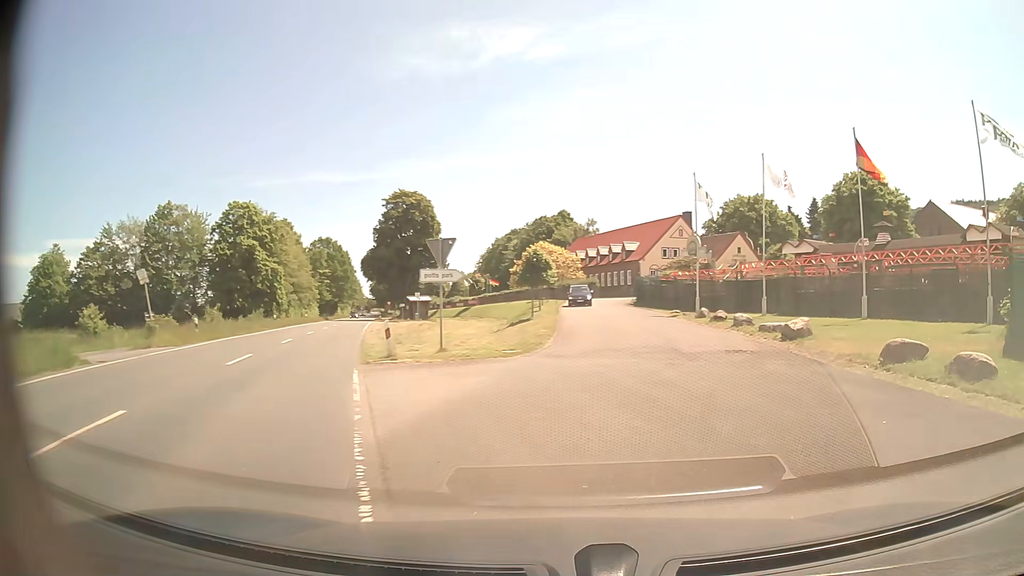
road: secondary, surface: asphalt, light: Day
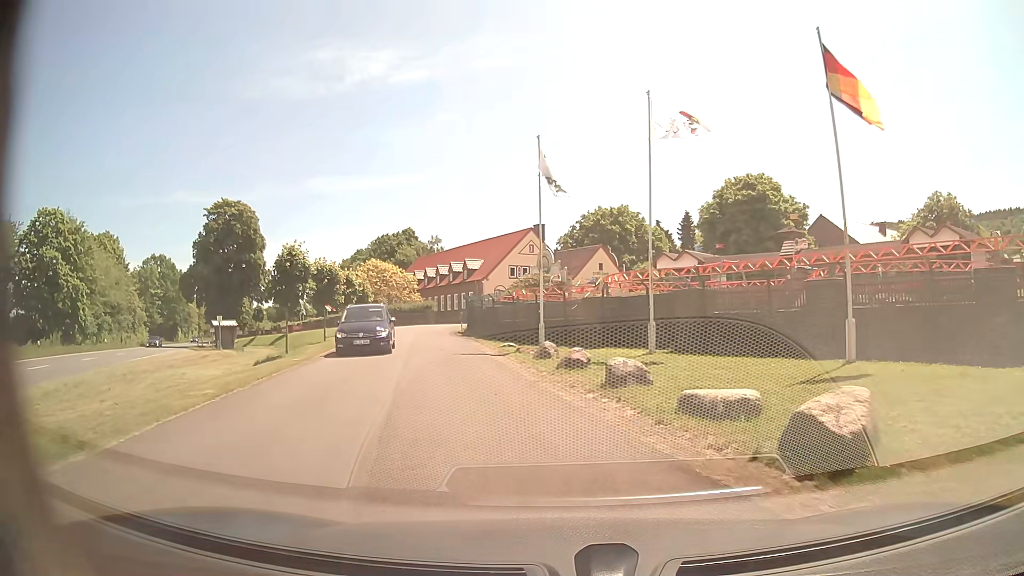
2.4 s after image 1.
(+3.0, +13.1) m; +11°
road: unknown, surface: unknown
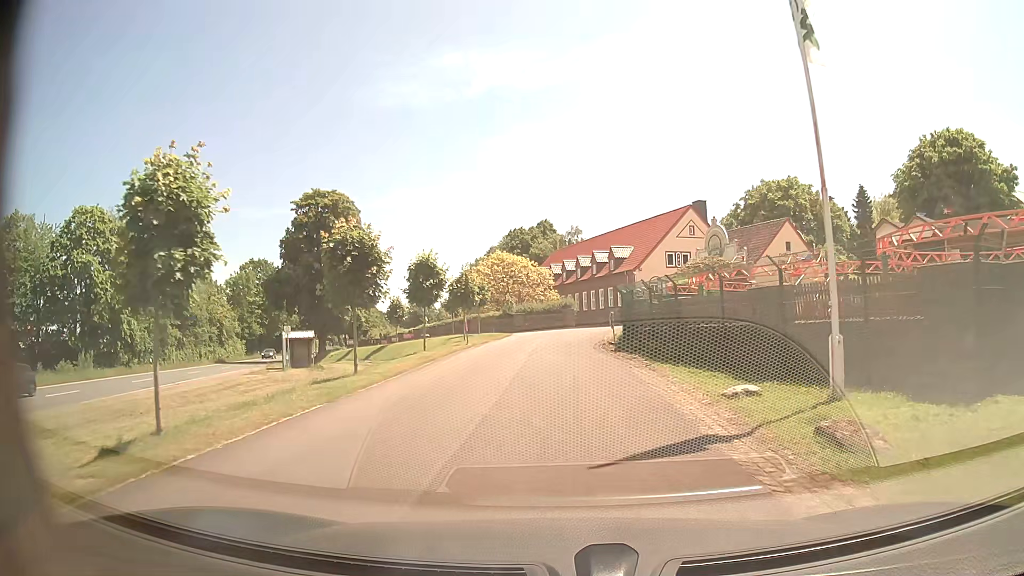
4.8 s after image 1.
(-1.5, +15.6) m; -11°
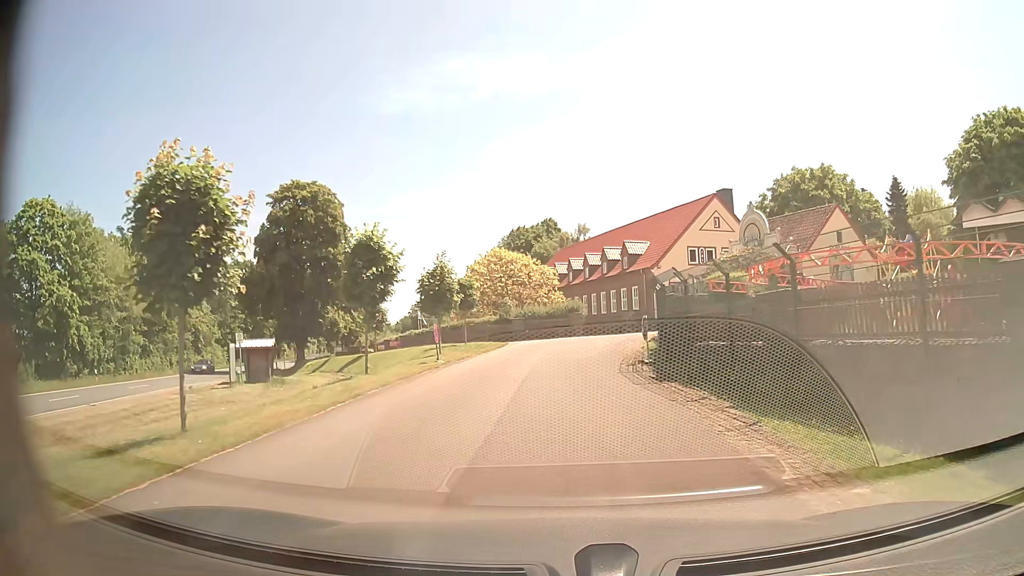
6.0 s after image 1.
(0.0, +8.8) m; 0°
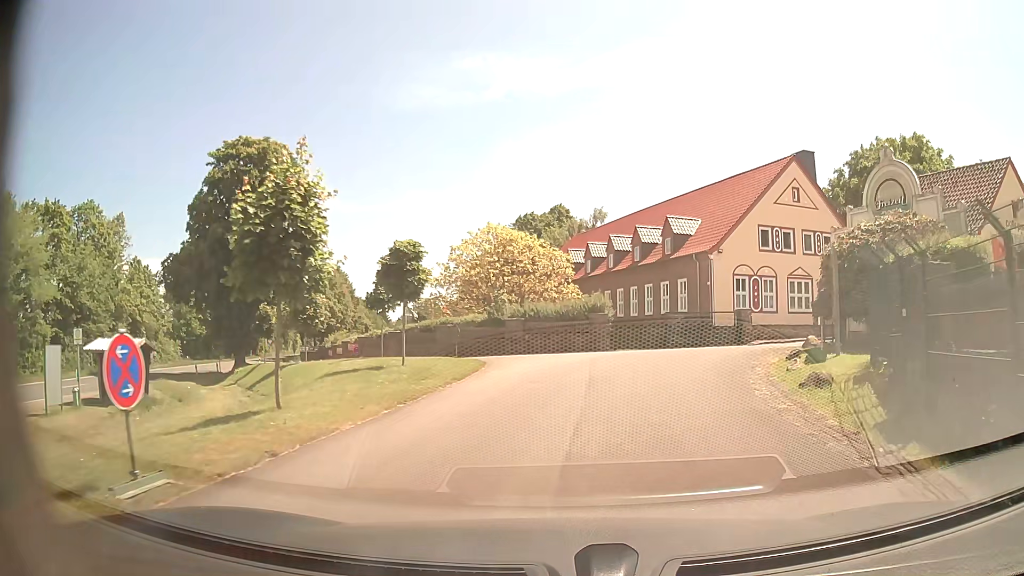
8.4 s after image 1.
(-0.4, +16.8) m; -1°
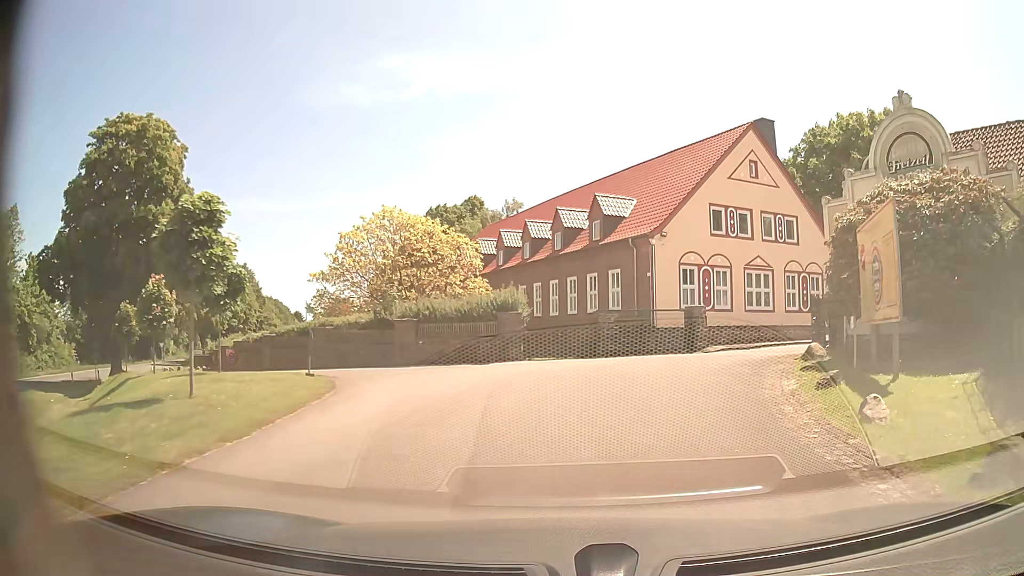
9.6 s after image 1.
(+0.5, +7.6) m; +7°
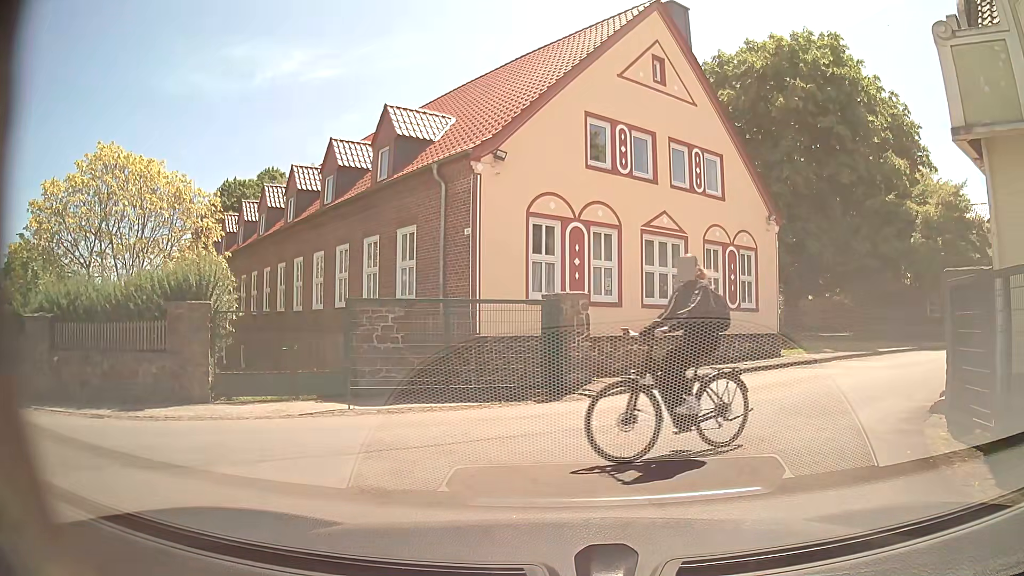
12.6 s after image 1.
(+1.7, +14.2) m; +11°
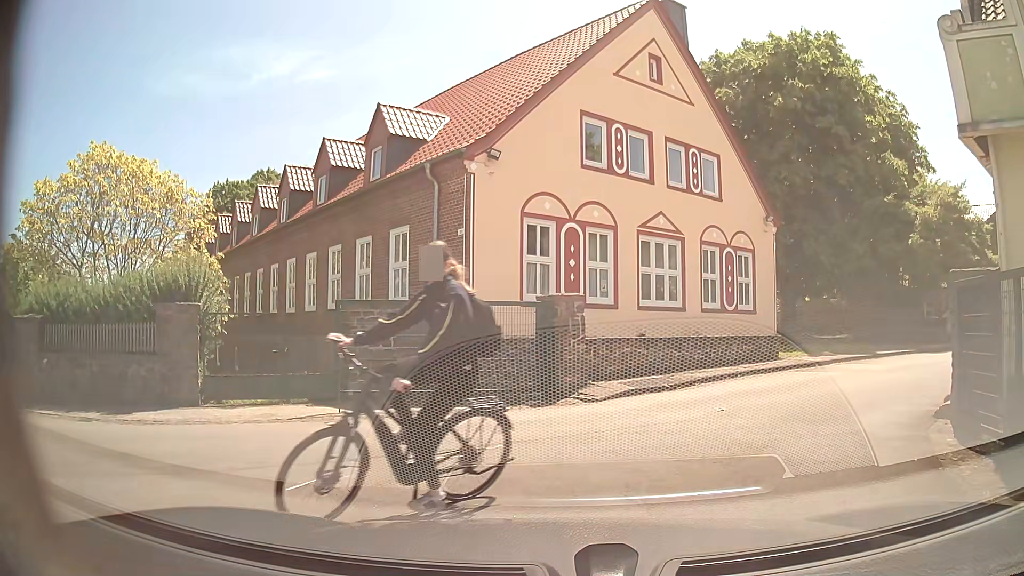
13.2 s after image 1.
(0.0, +0.3) m; 0°
(+3, +9) (+11, +15) (+20, +19) (+30, +22) (+39, +24) (+49, +27) (+57, +33) (+65, +39) (+73, +45) (+81, +51) m
